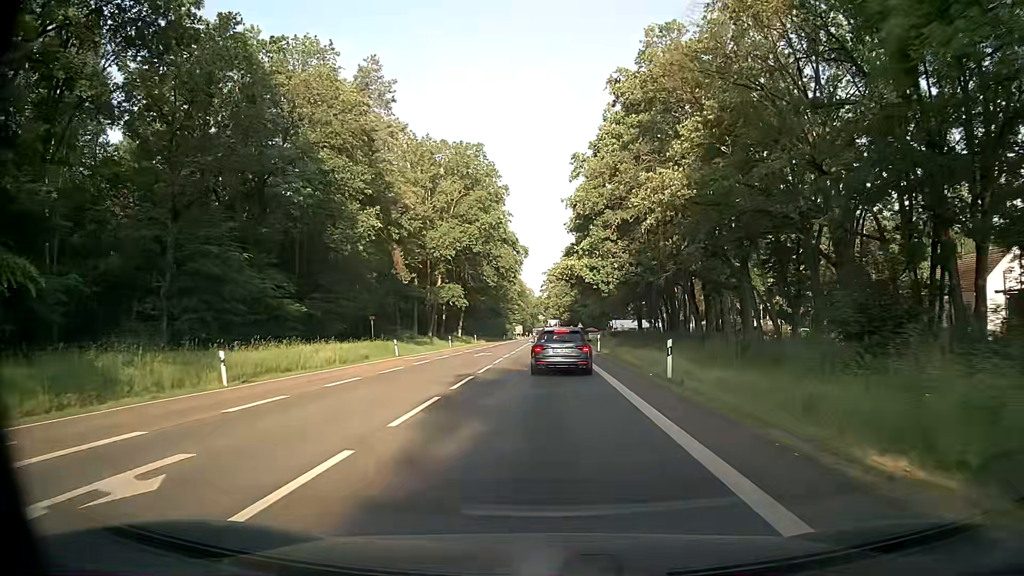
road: secondary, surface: asphalt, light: Day
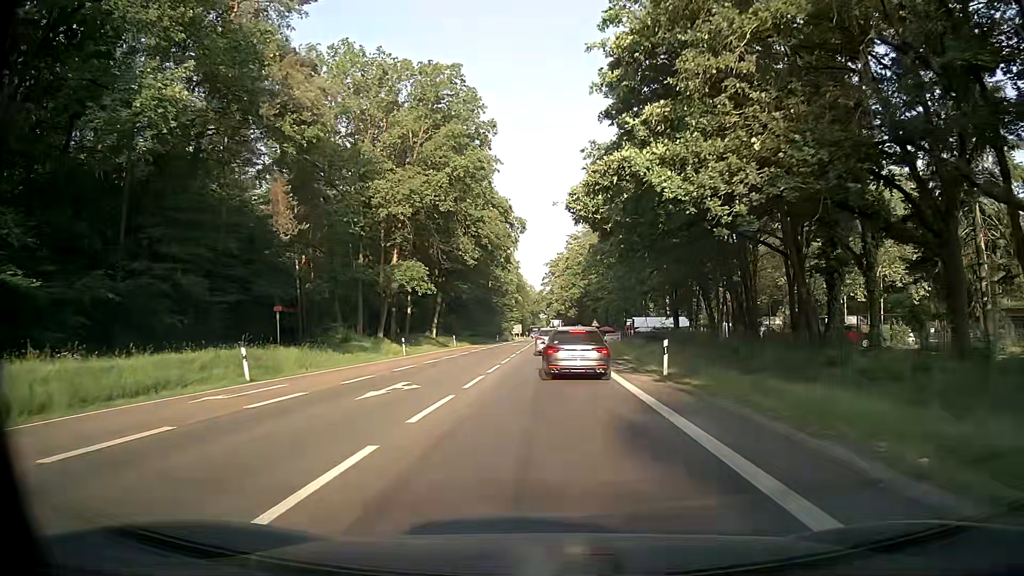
(0.0, +24.0) m; -1°
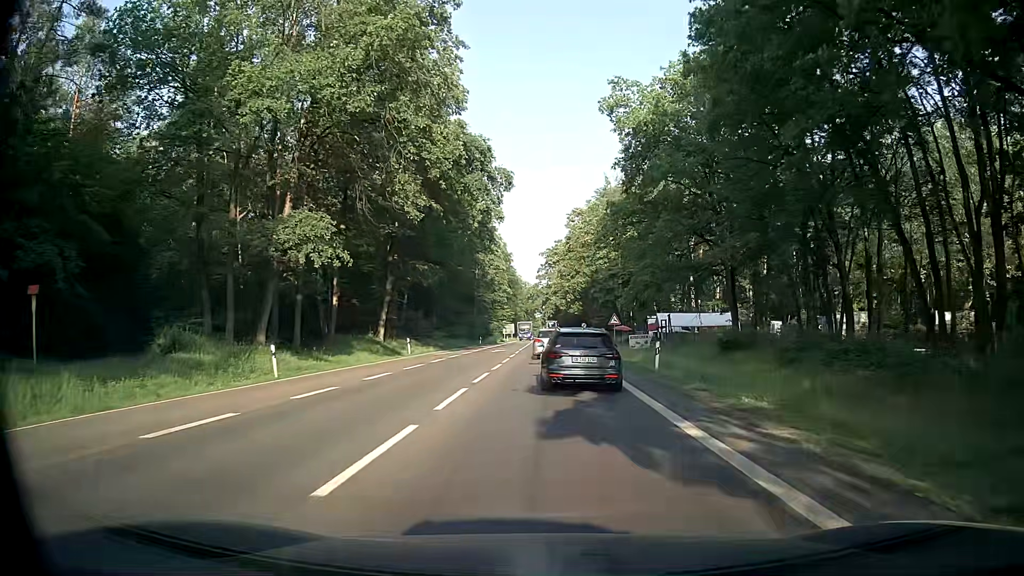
(+0.4, +22.2) m; +1°
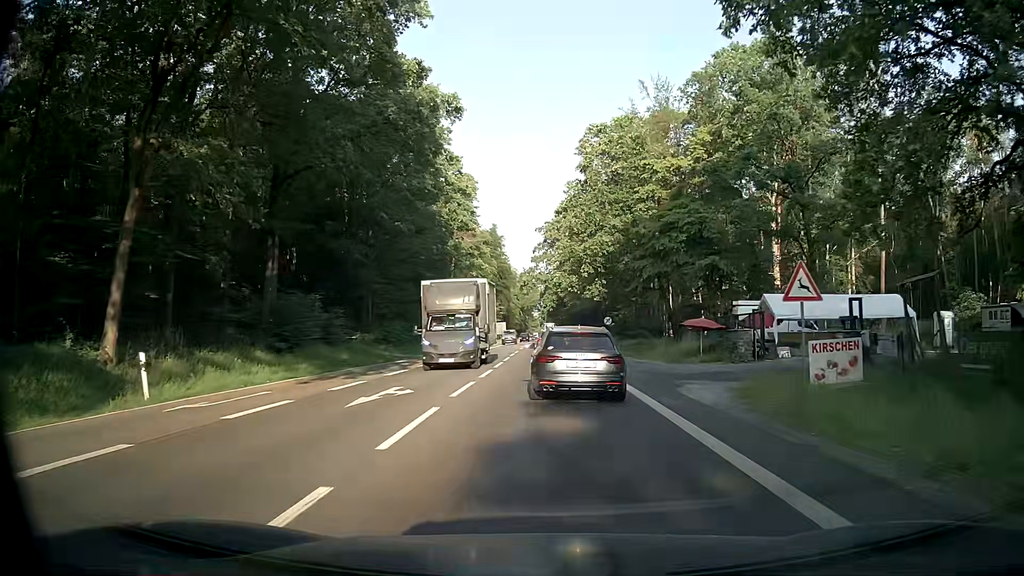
(+0.2, +33.9) m; +1°
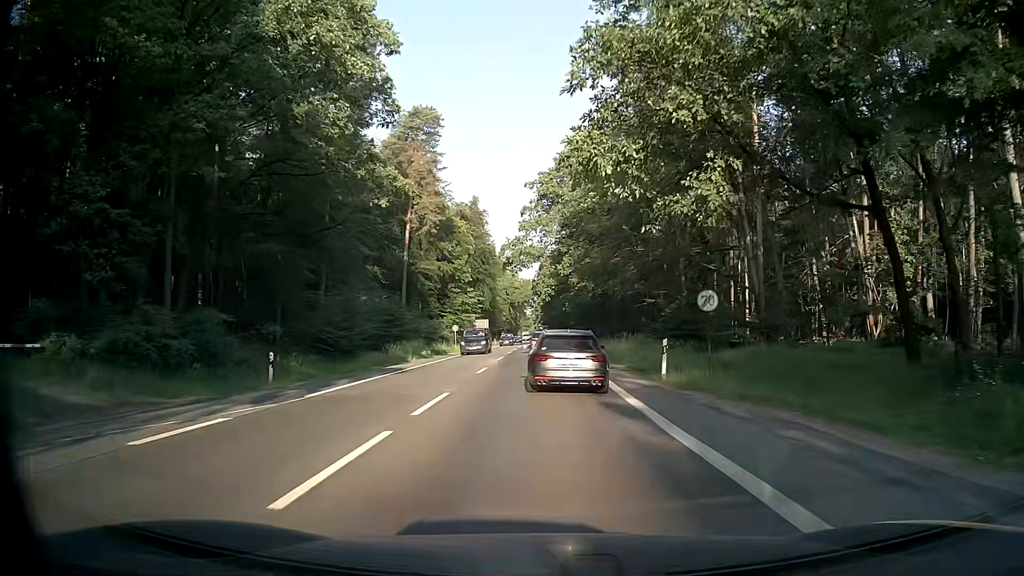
(-0.5, +33.0) m; -1°
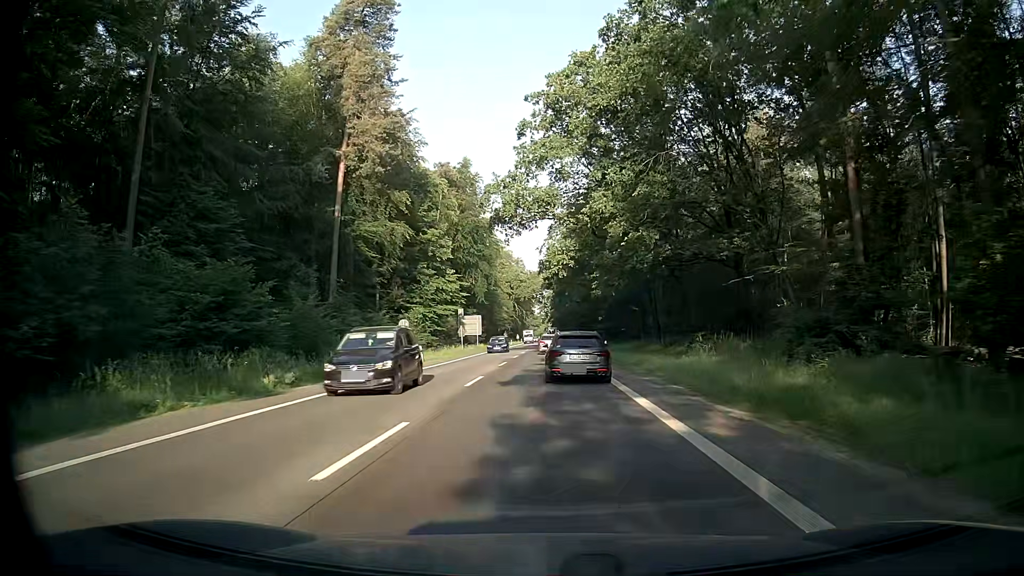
(+0.2, +28.7) m; -1°
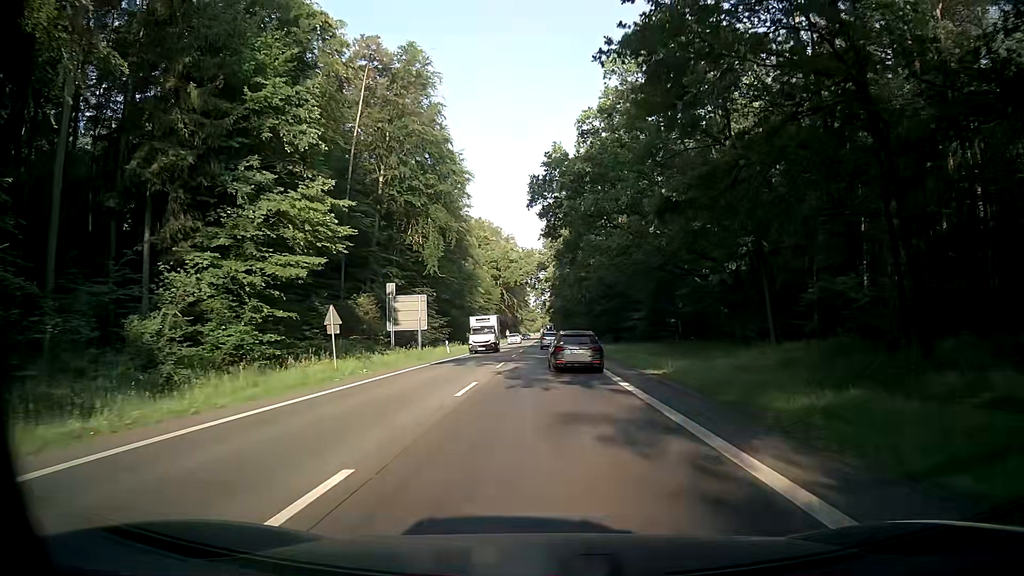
(+0.2, +39.9) m; 0°
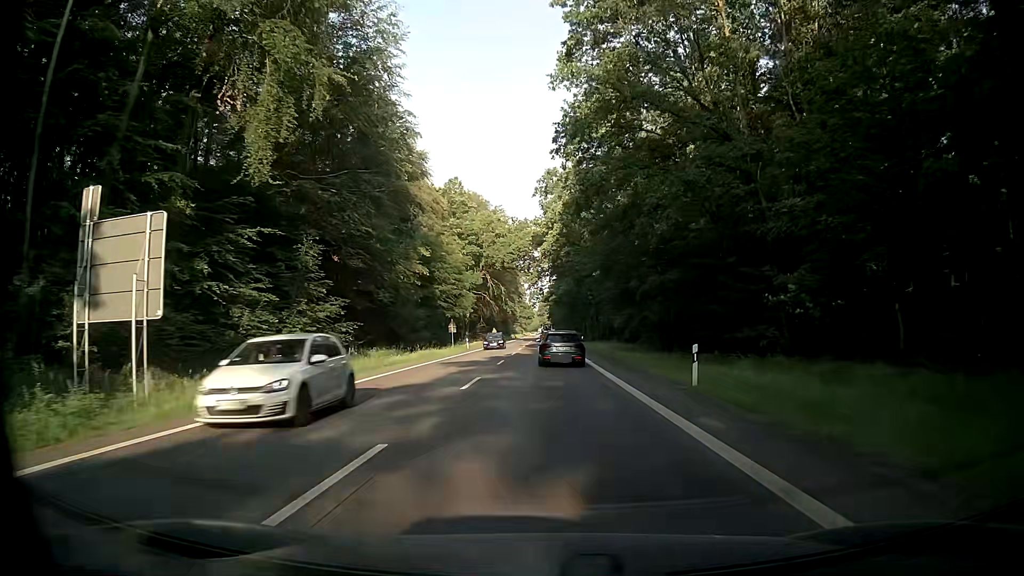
(+0.3, +35.1) m; +1°
(0, +10) (0, +20) (0, +30) (0, +40) (0, +50) (0, +60) (0, +70) (0, +80) (0, +90) (0, +100) m
